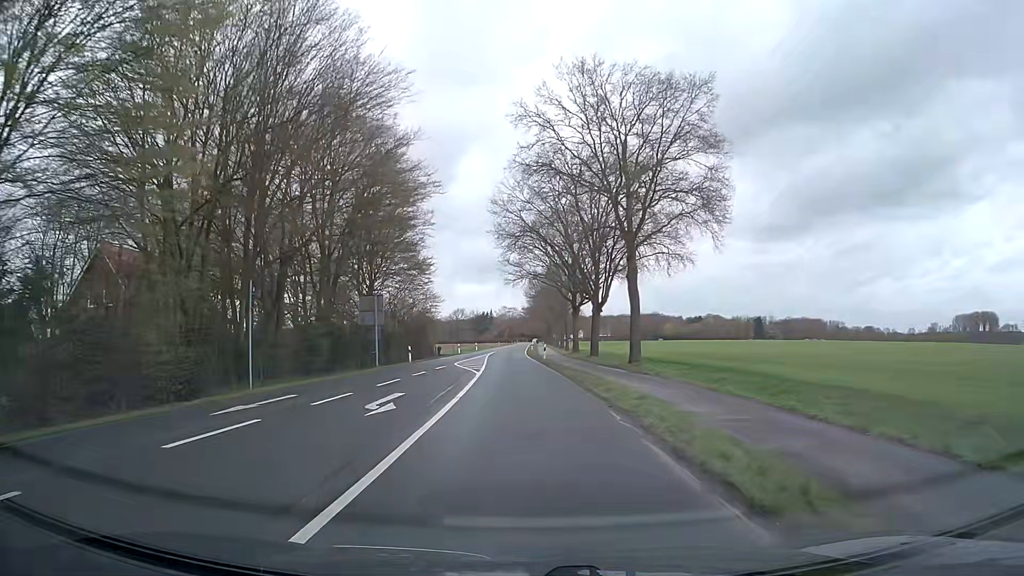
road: secondary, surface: asphalt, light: Day
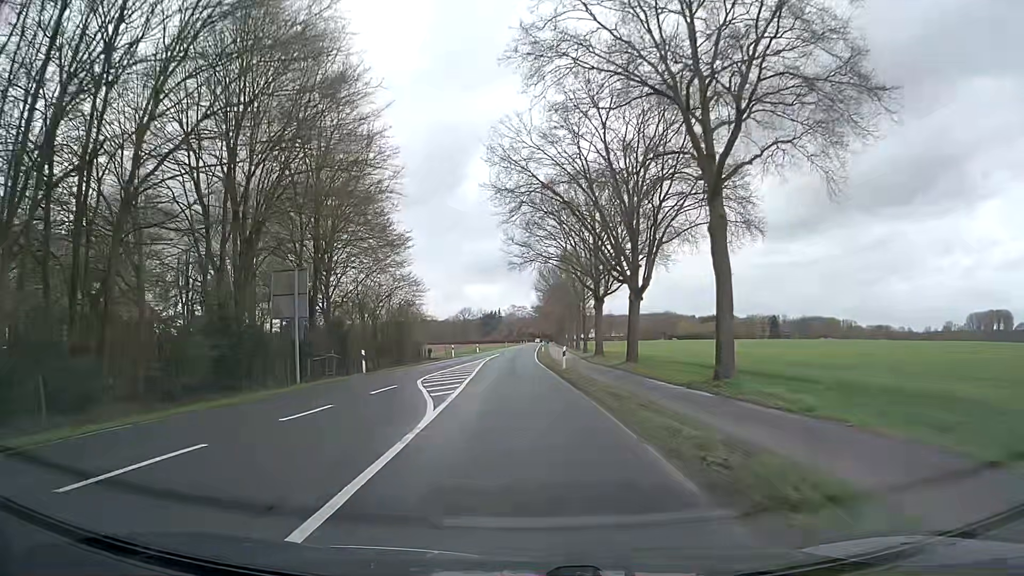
(-0.1, +14.8) m; -1°
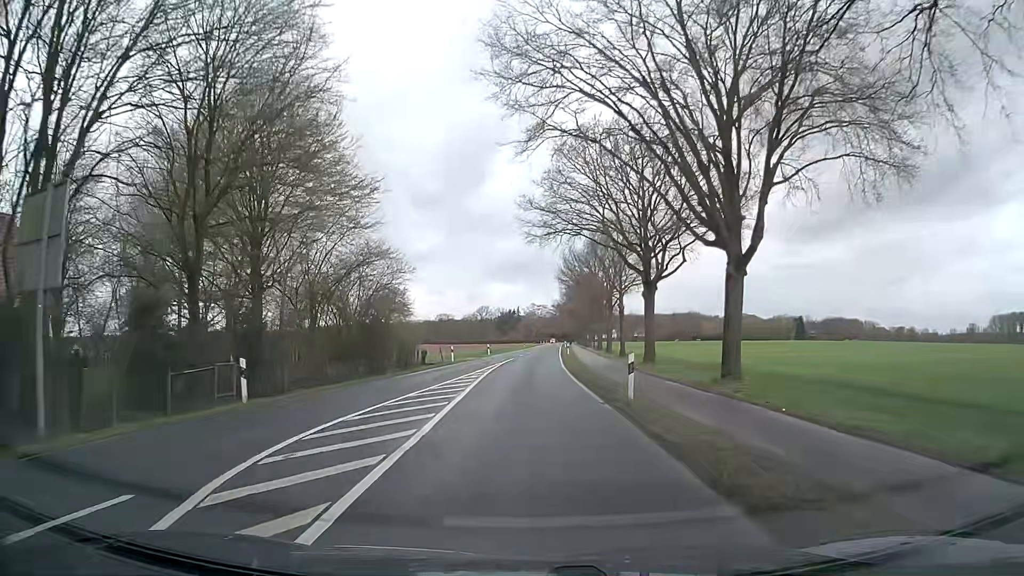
(-0.2, +14.9) m; -2°
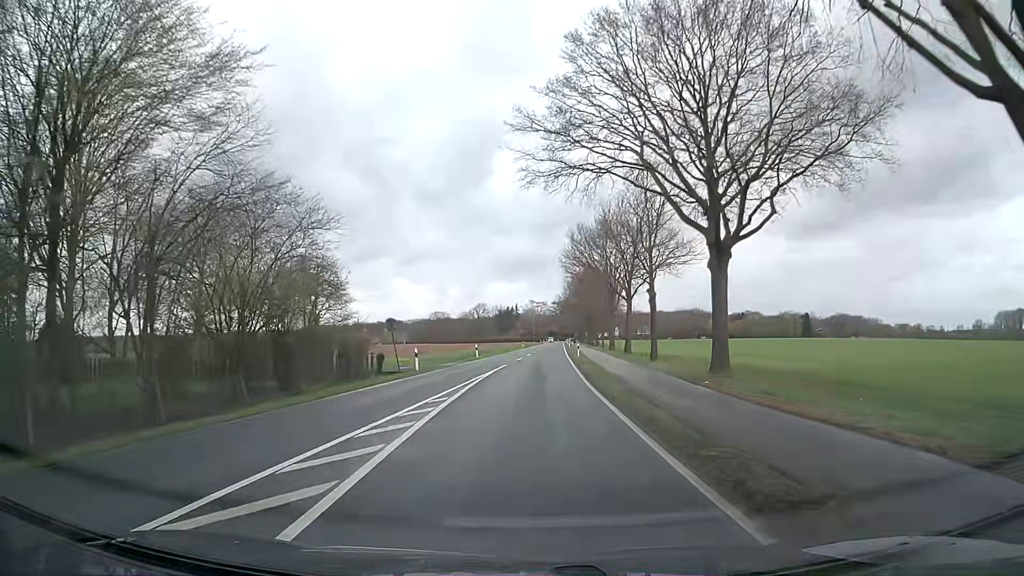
(+0.1, +15.0) m; +1°
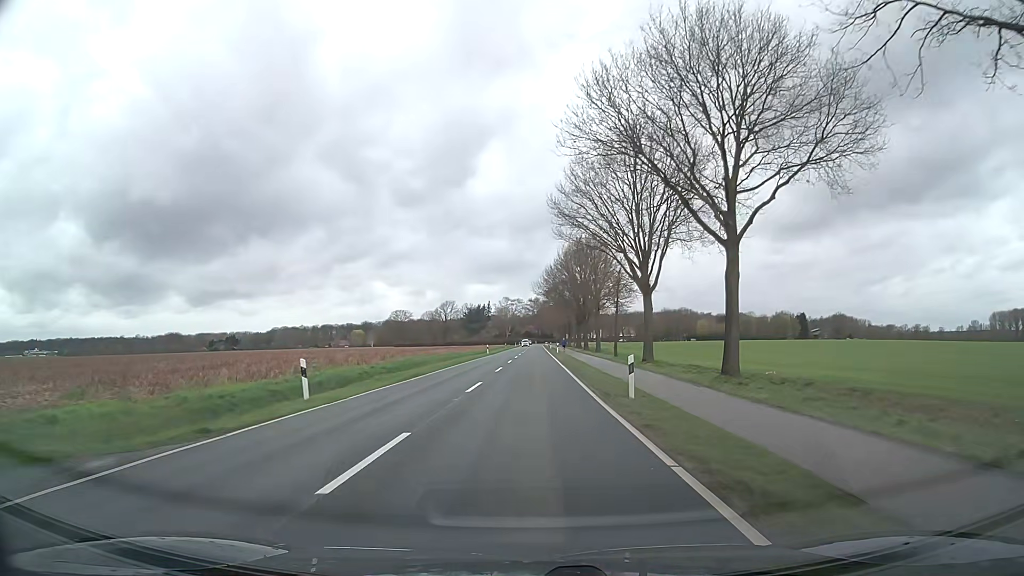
(+0.4, +37.6) m; +1°
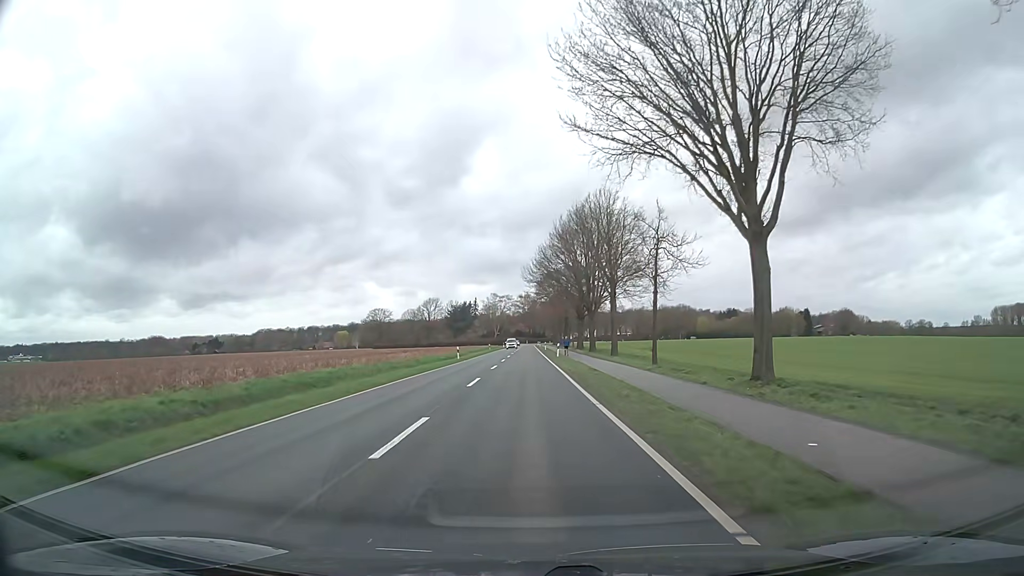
(+0.3, +22.6) m; +1°
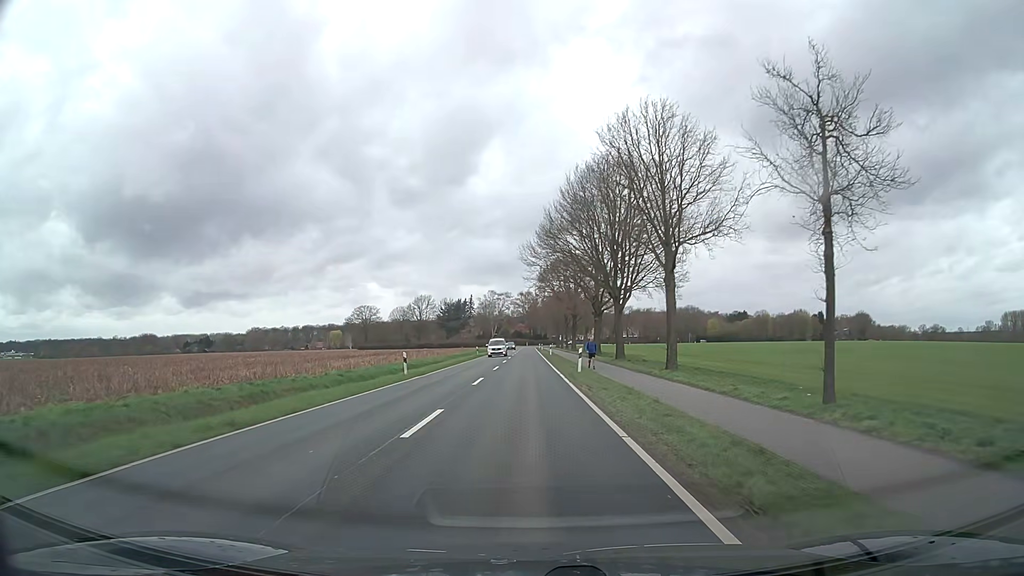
(+0.1, +22.6) m; +1°
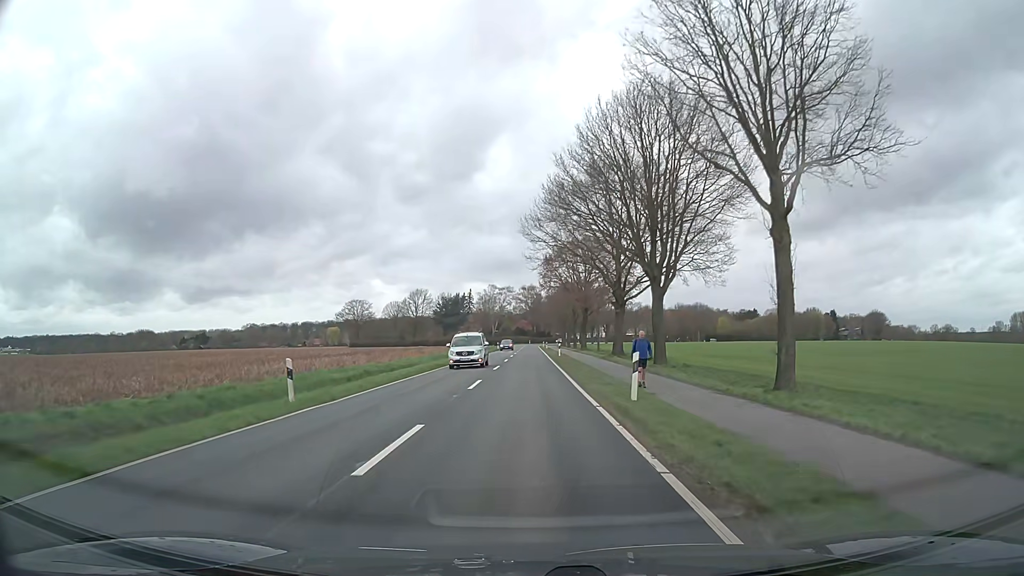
(-0.1, +15.1) m; -1°
(0, +10) (0, +20) (0, +30) (0, +40) (0, +50) (0, +60) (0, +70) (0, +80) (0, +90) (0, +100) m
